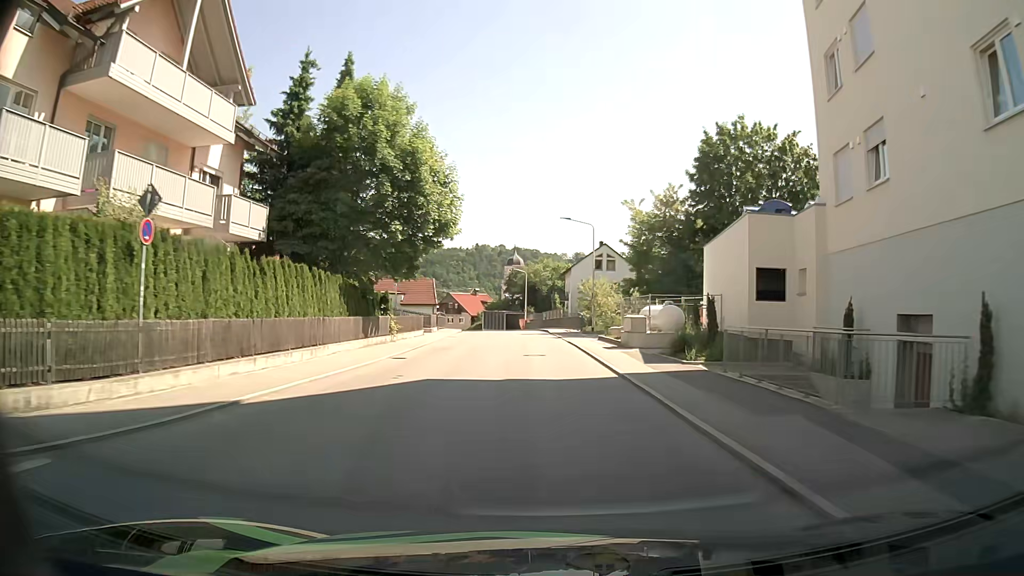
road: tertiary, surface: asphalt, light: Day
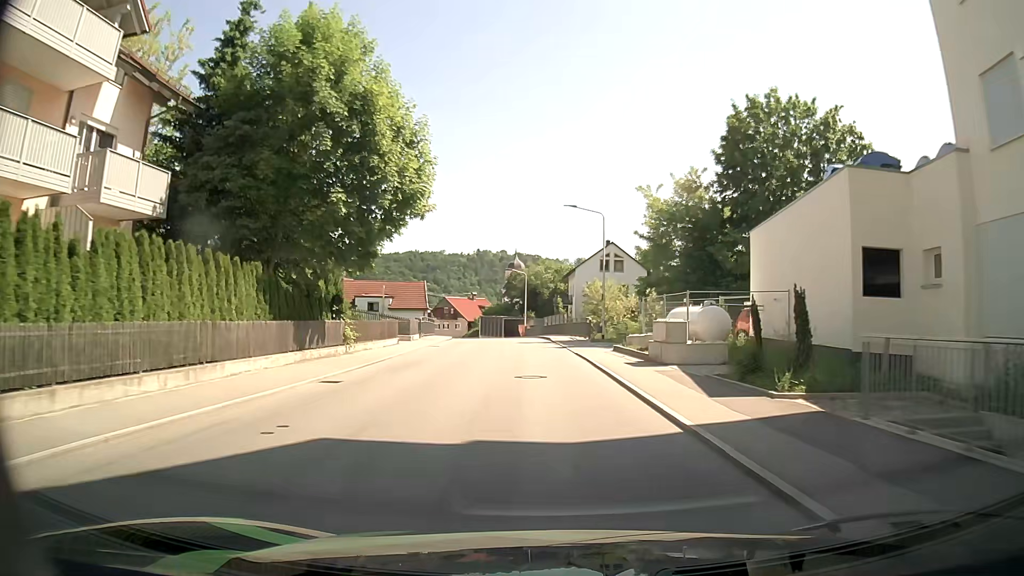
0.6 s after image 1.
(+0.1, +7.3) m; 0°
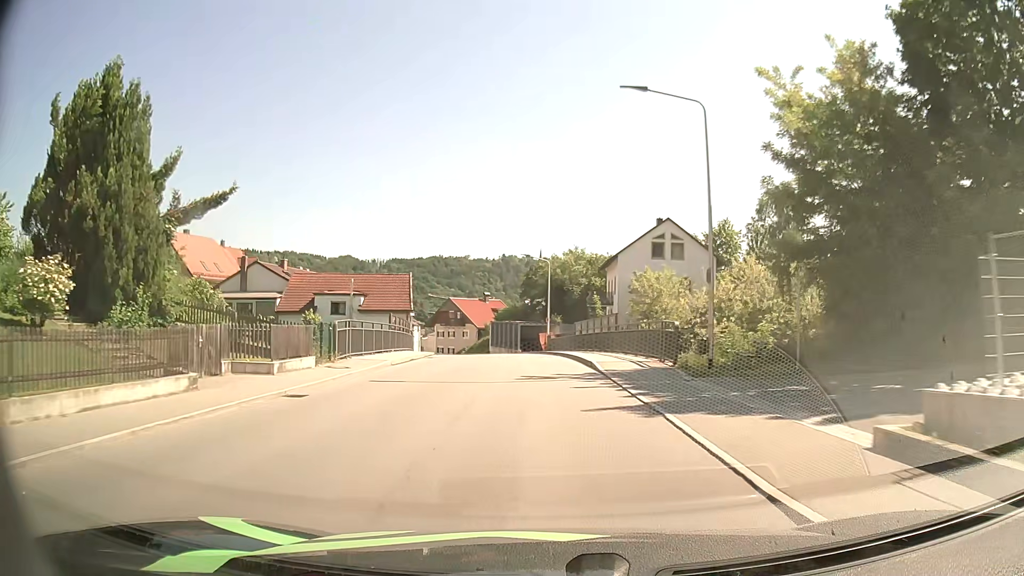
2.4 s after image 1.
(-0.2, +21.4) m; -2°
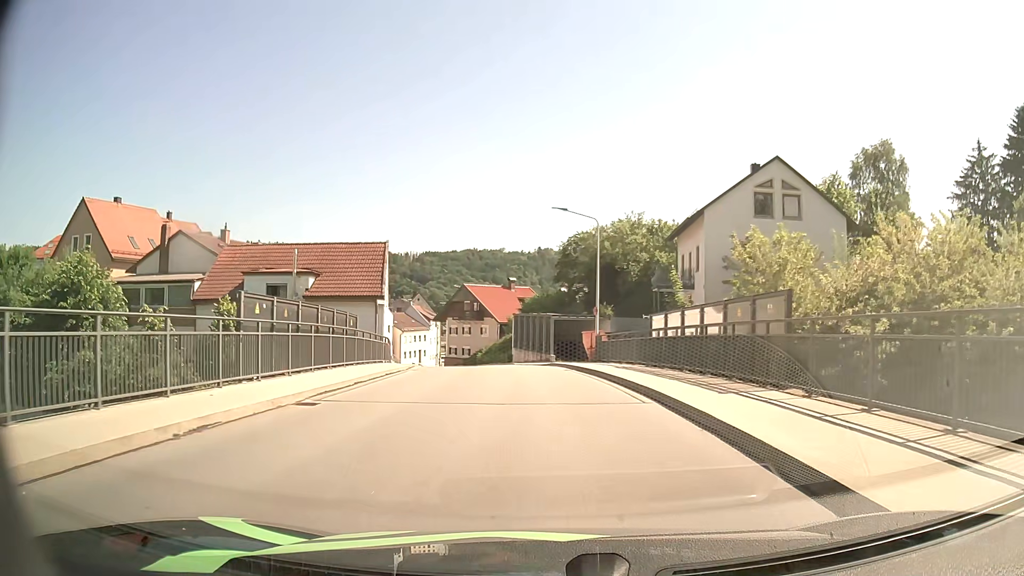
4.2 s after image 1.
(-0.5, +19.5) m; -3°
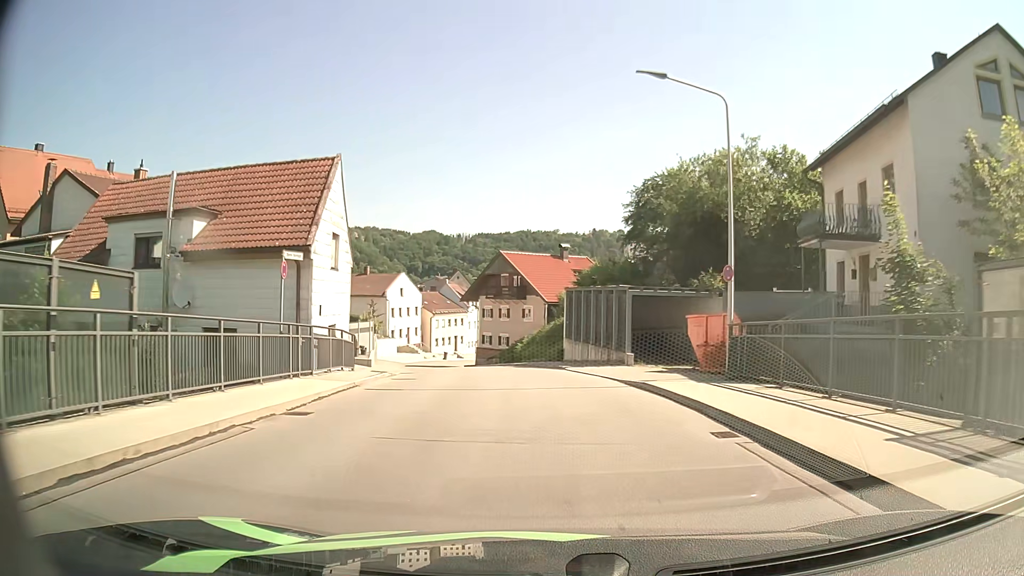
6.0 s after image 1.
(-0.6, +17.2) m; -5°
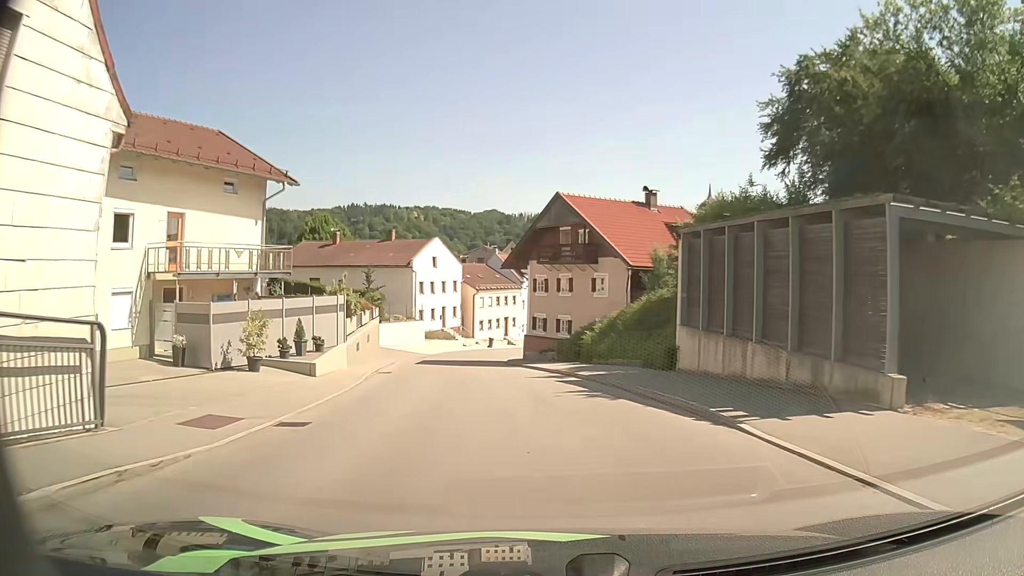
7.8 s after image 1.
(-0.7, +17.2) m; -5°
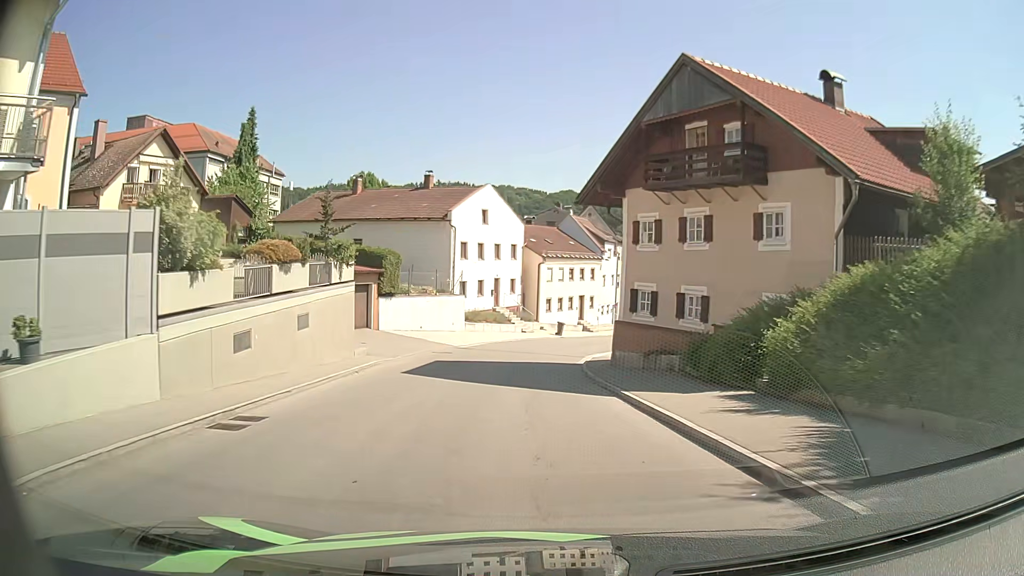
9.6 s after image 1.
(-0.9, +16.9) m; -7°
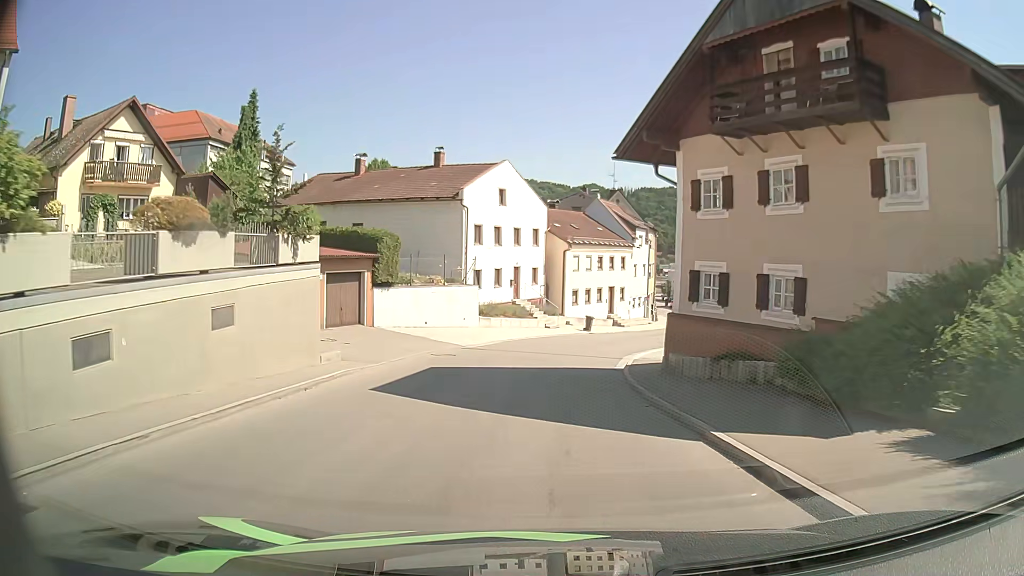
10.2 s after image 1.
(-0.1, +5.5) m; -2°
(0, +10) (+1, +20) (+3, +30) (+6, +39) (+10, +48) (+14, +58) (+17, +67) (+19, +77) (+20, +87) (+20, +97) m
